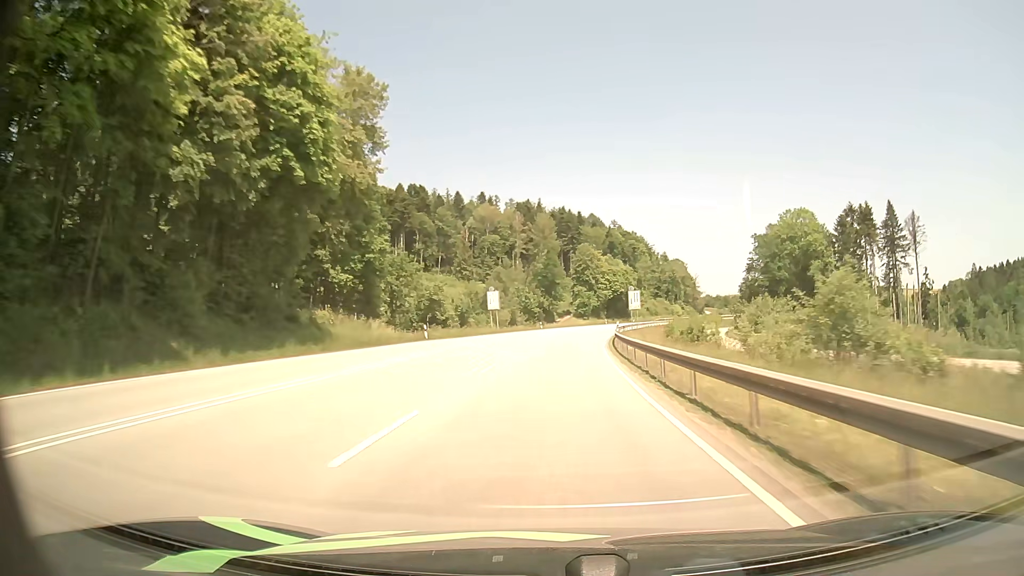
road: primary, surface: asphalt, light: Day
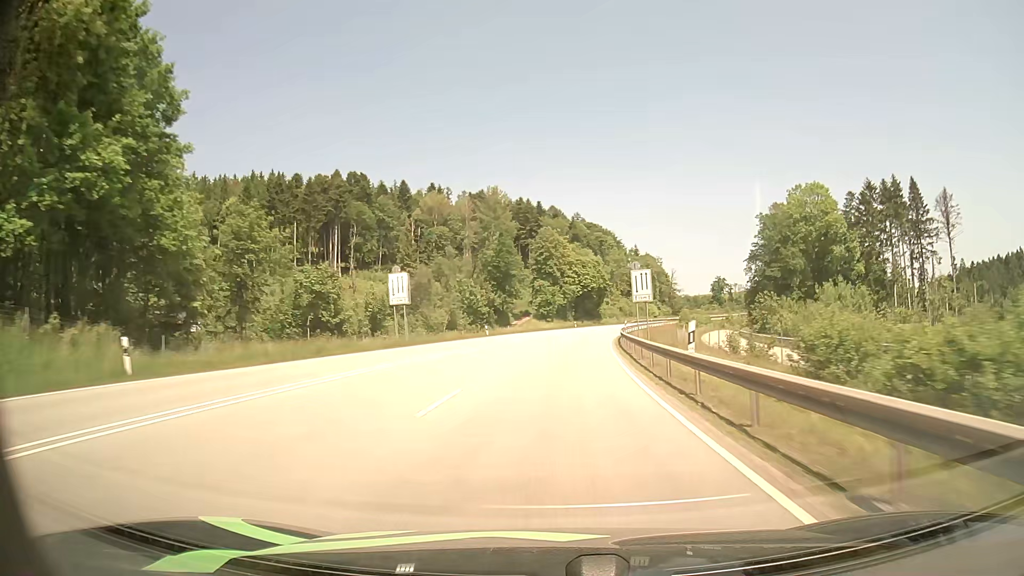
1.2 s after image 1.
(+0.9, +32.1) m; +3°
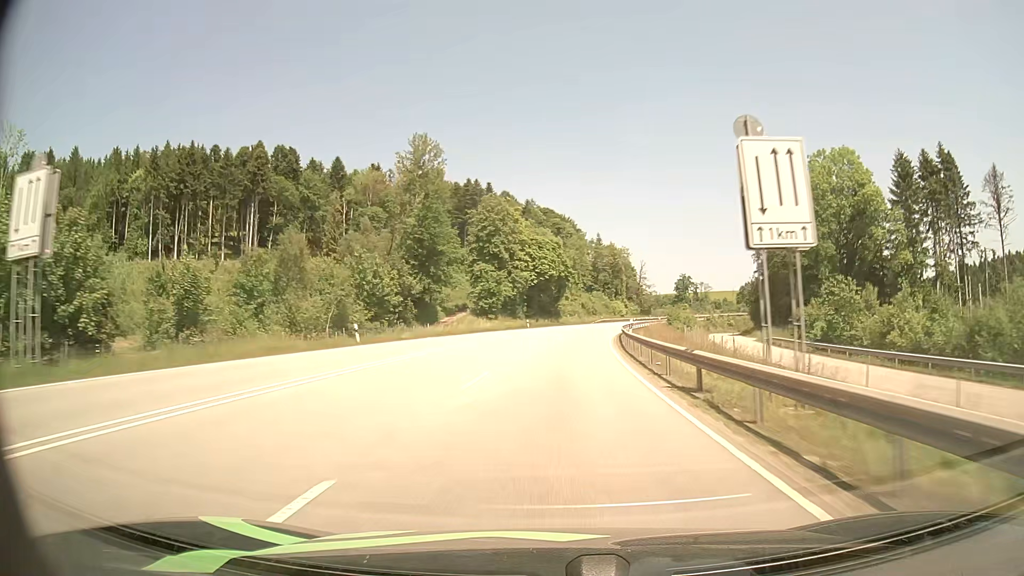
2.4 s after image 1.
(+1.1, +32.1) m; +4°
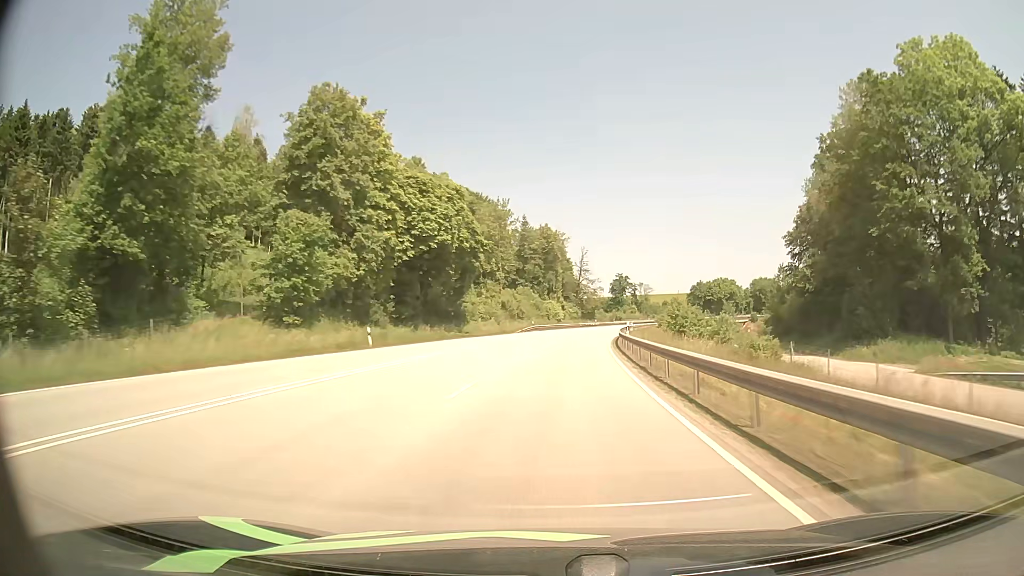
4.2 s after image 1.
(+2.9, +48.7) m; +7°
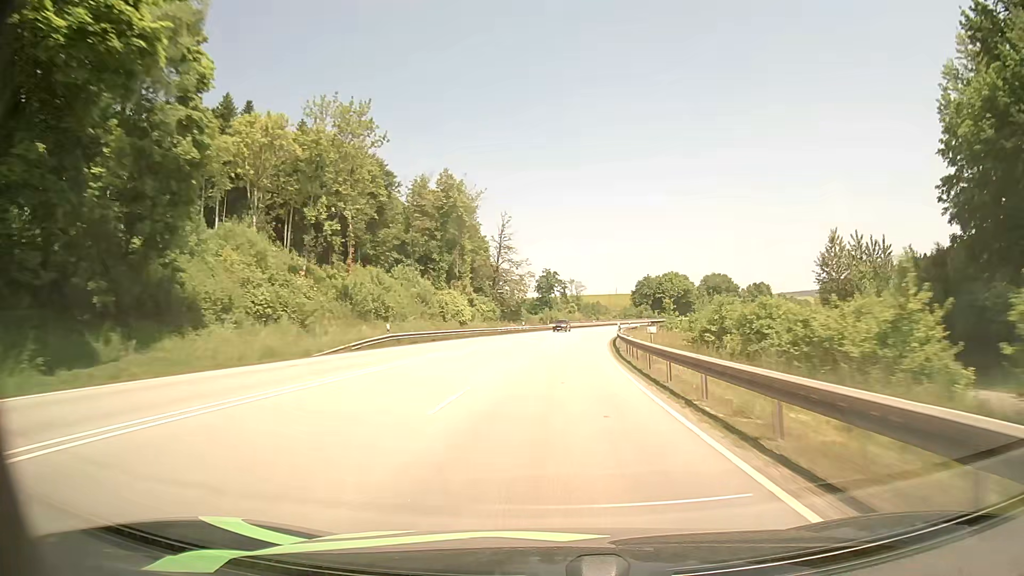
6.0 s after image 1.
(+2.6, +49.4) m; +6°
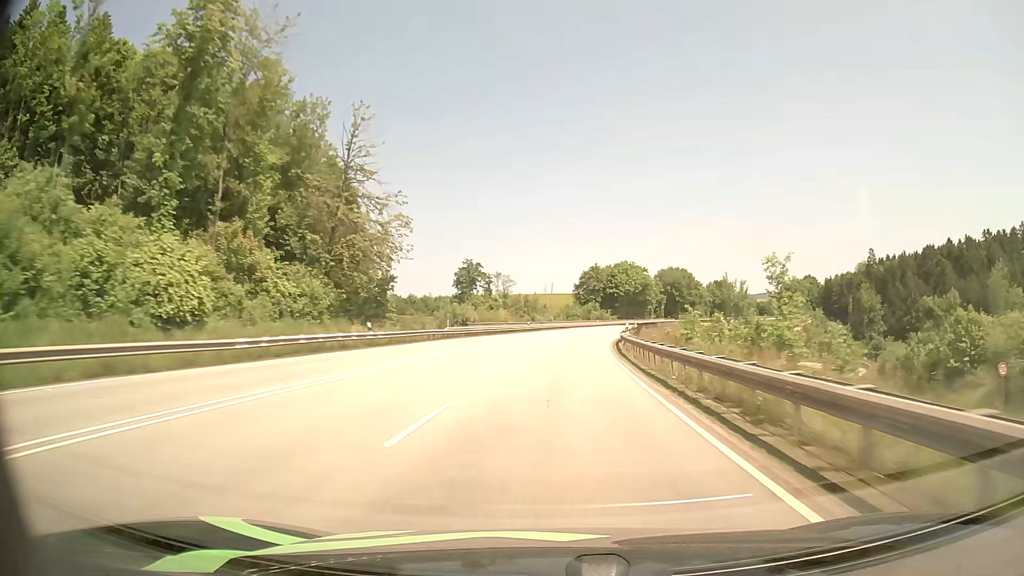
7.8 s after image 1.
(+2.7, +50.0) m; +6°
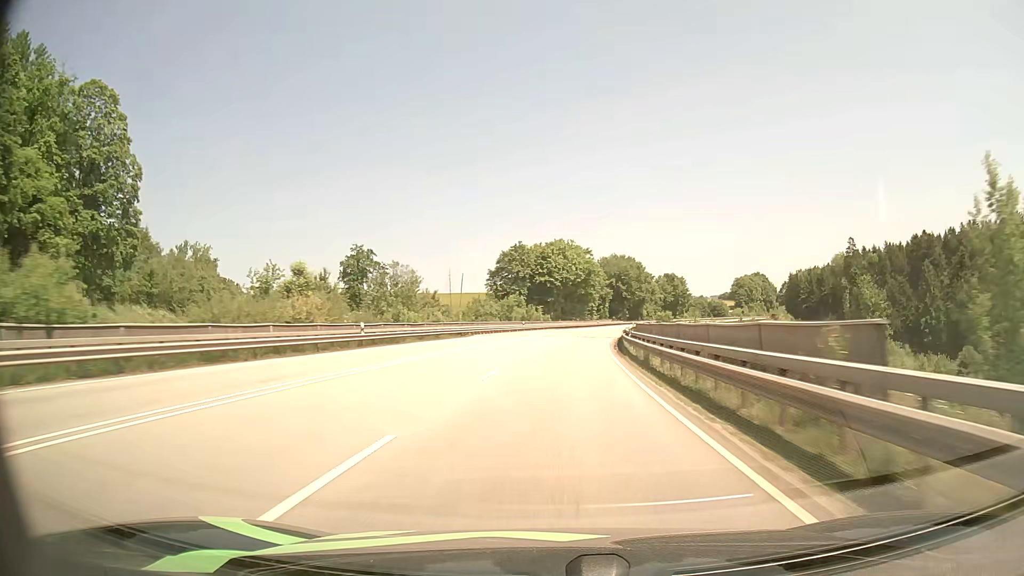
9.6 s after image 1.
(+3.1, +50.9) m; +7°
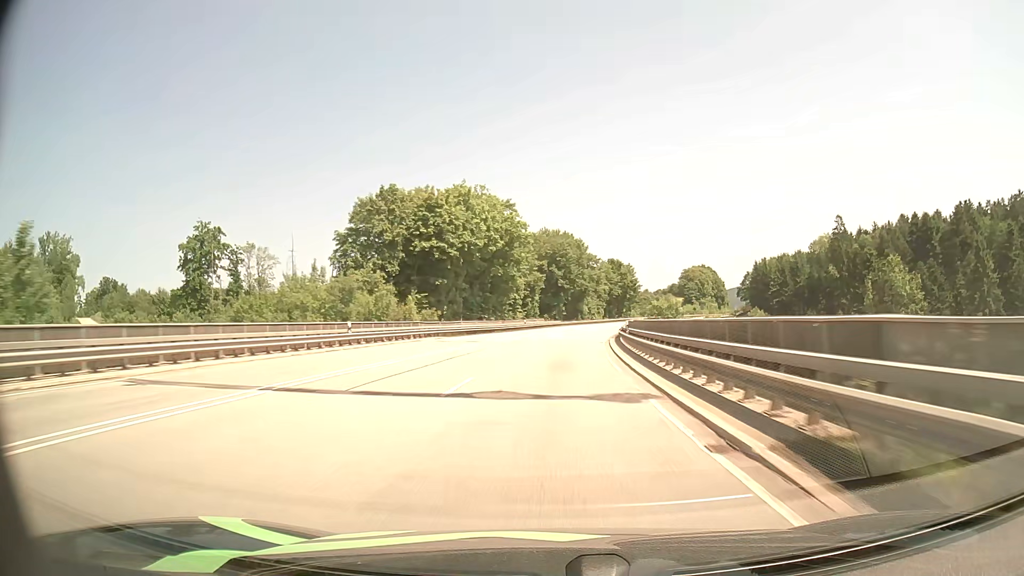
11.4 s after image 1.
(+3.0, +51.3) m; +7°
(0, +10) (0, +20) (+1, +30) (+2, +40) (+3, +50) (+4, +60) (+5, +70) (+7, +80) (+9, +89) (+11, +99) m
